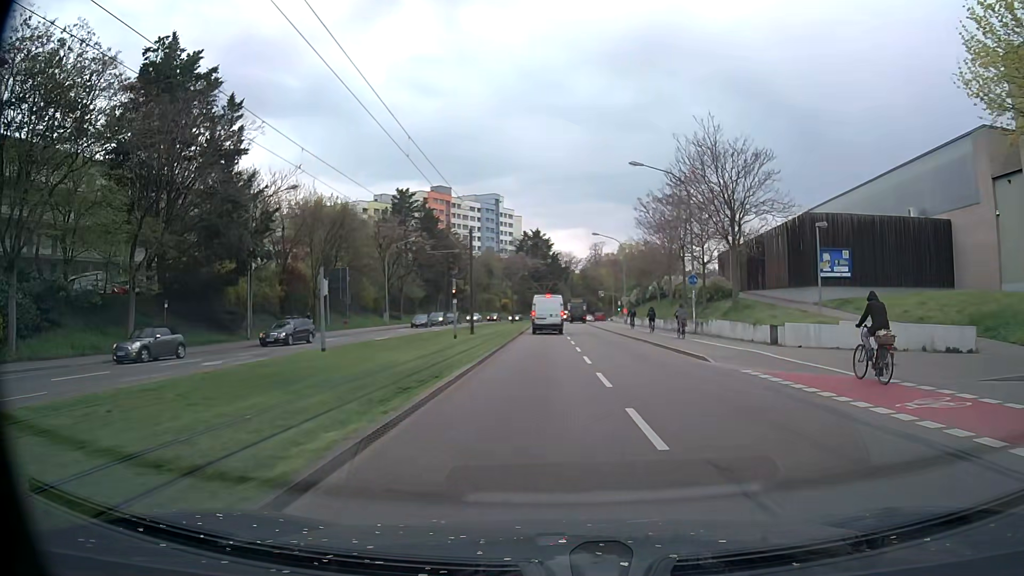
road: primary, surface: asphalt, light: Day
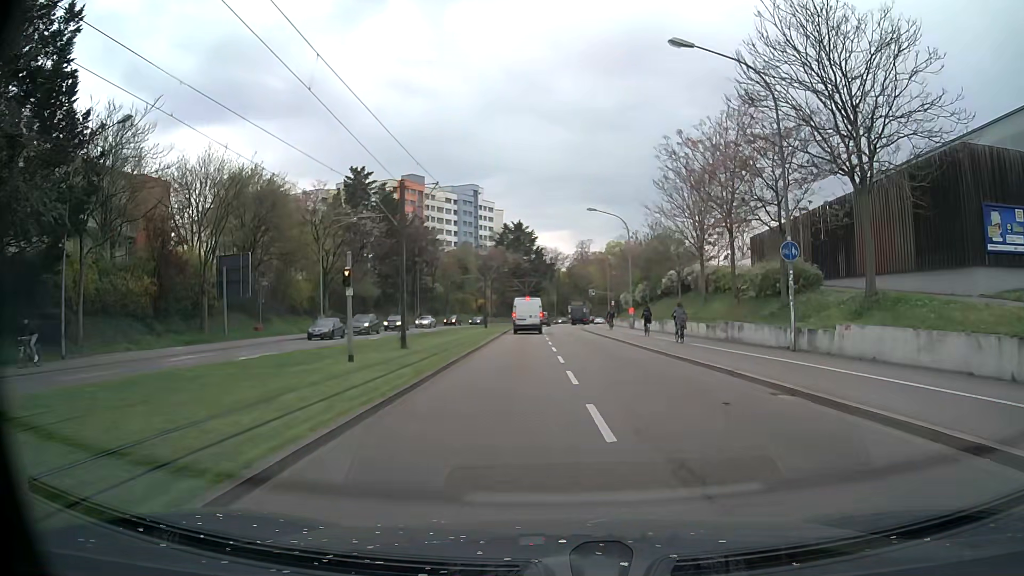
(+0.2, +17.7) m; +2°
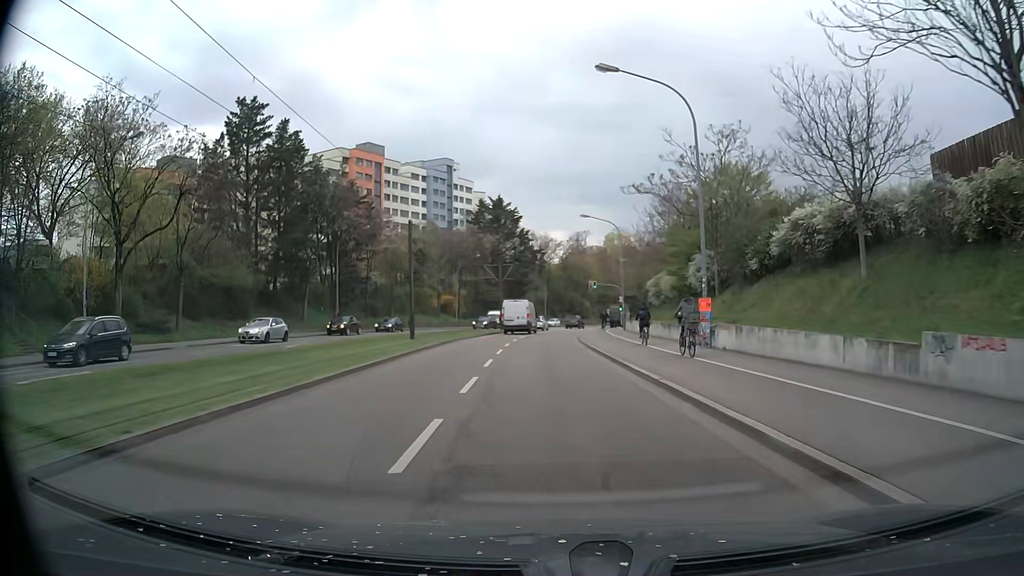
(+0.9, +31.6) m; +1°
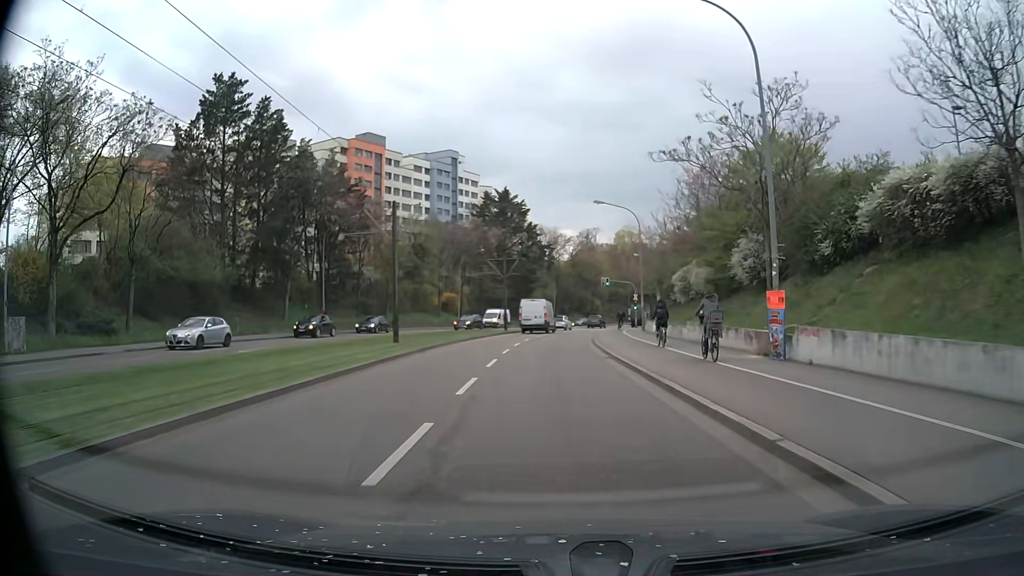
(-0.1, +6.5) m; -1°
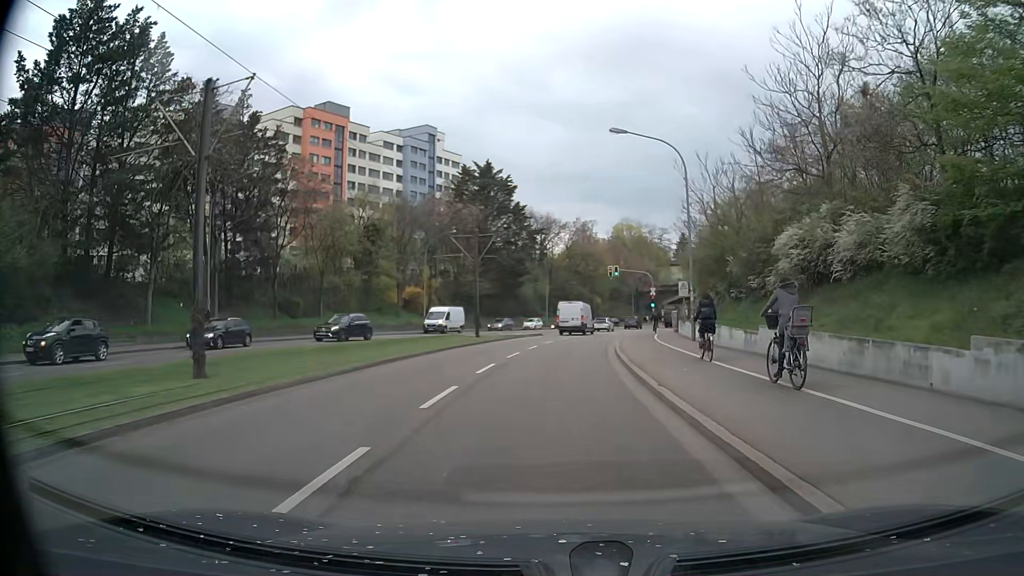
(0.0, +19.6) m; 0°
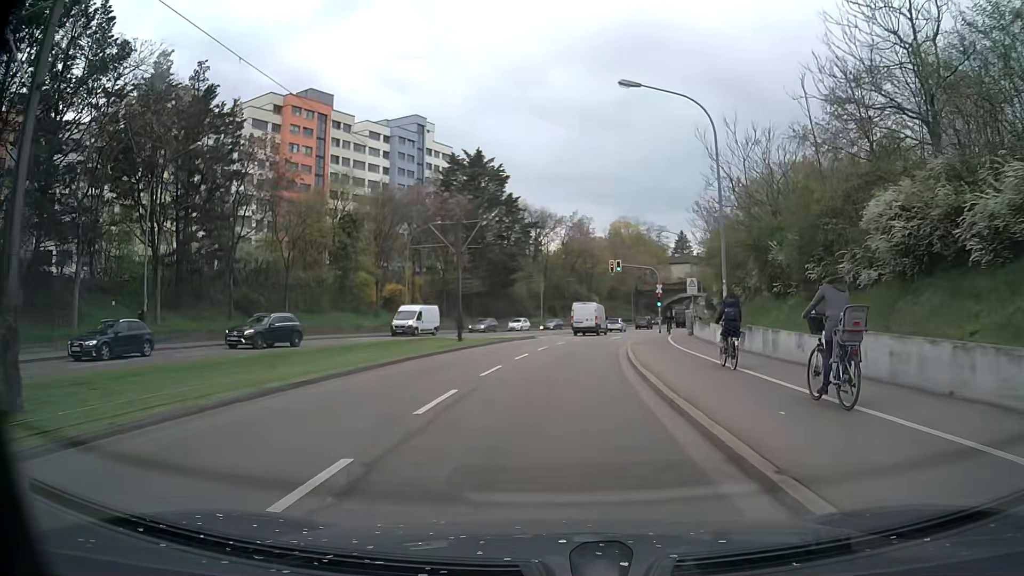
(0.0, +6.5) m; +1°
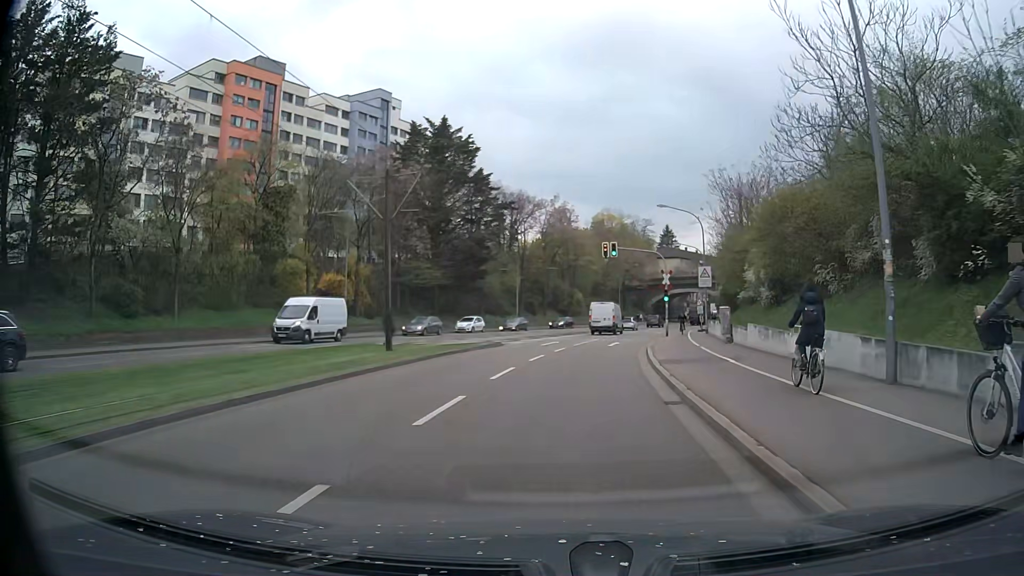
(+0.1, +13.0) m; +1°
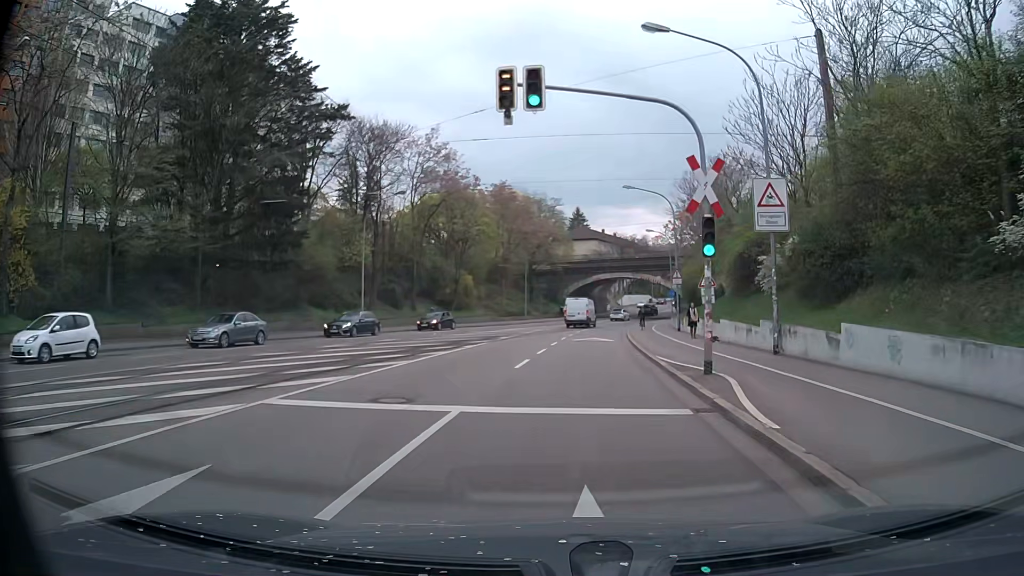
(+2.5, +31.3) m; +10°
(0, +10) (0, +20) (+1, +30) (+2, +40) (+3, +50) (+4, +60) (+6, +70) (+9, +79) (+12, +89) (+14, +98) m
